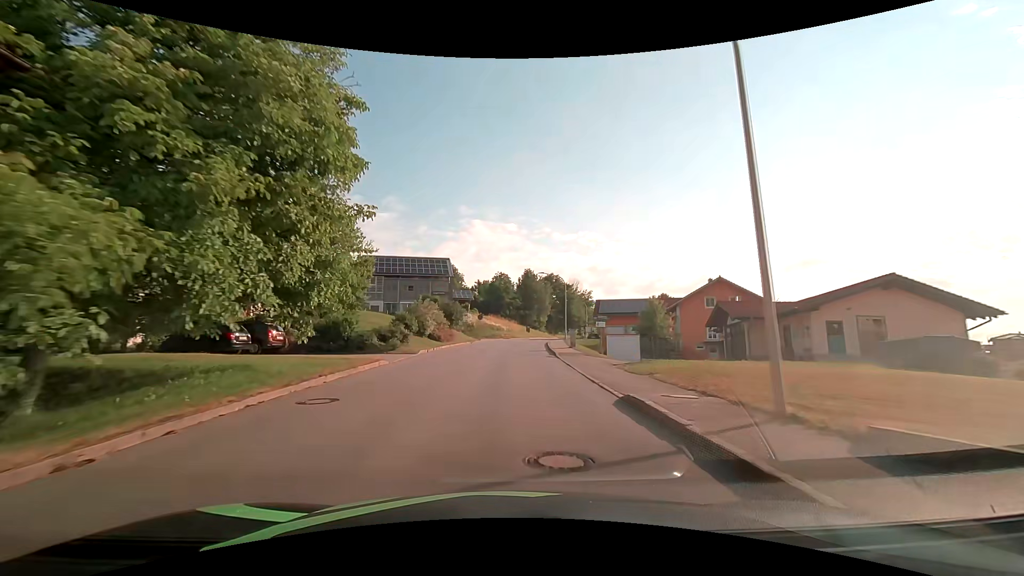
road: tertiary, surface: asphalt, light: Day
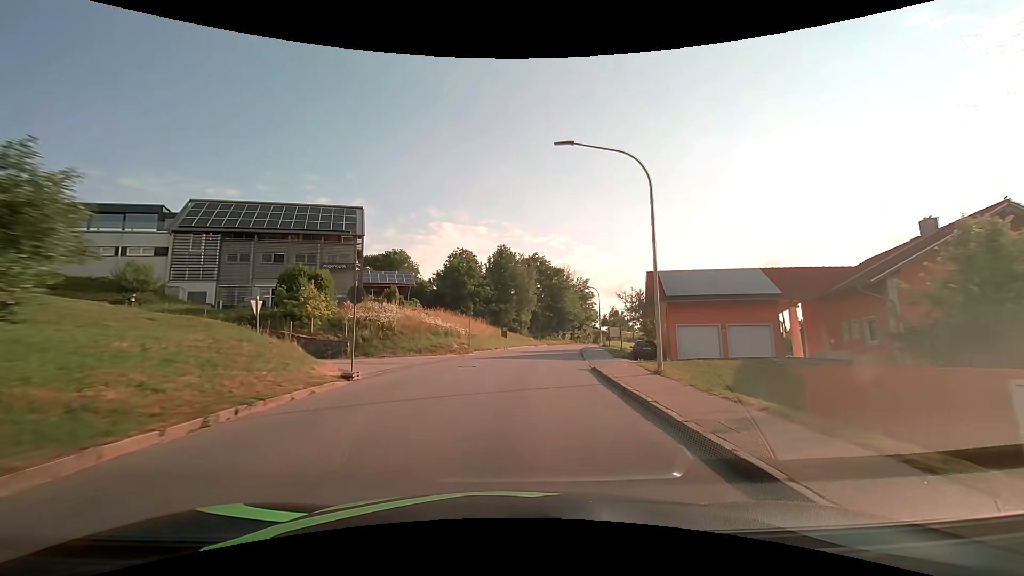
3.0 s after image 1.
(+0.7, +38.1) m; +3°
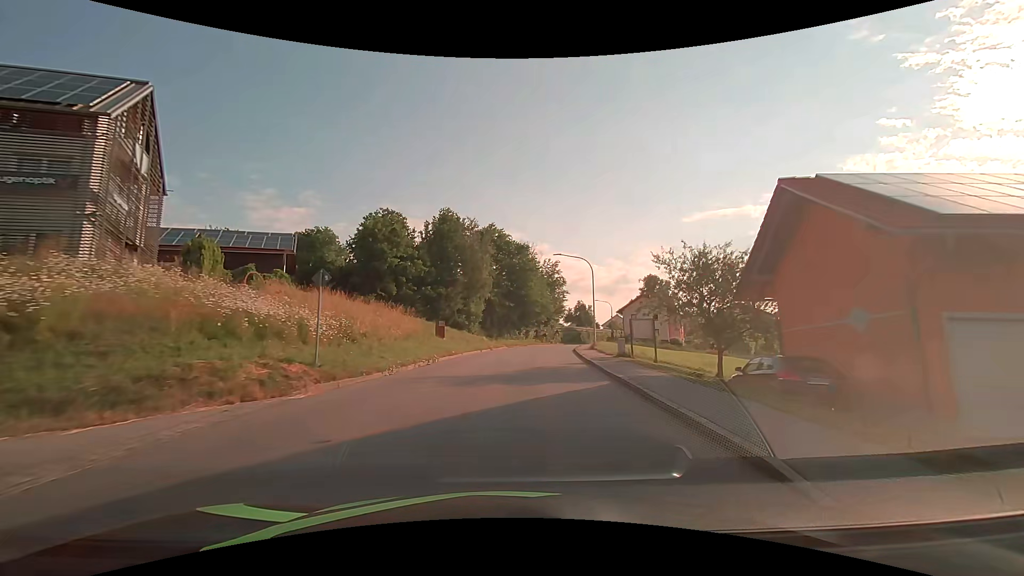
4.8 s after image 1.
(+1.0, +22.8) m; +5°
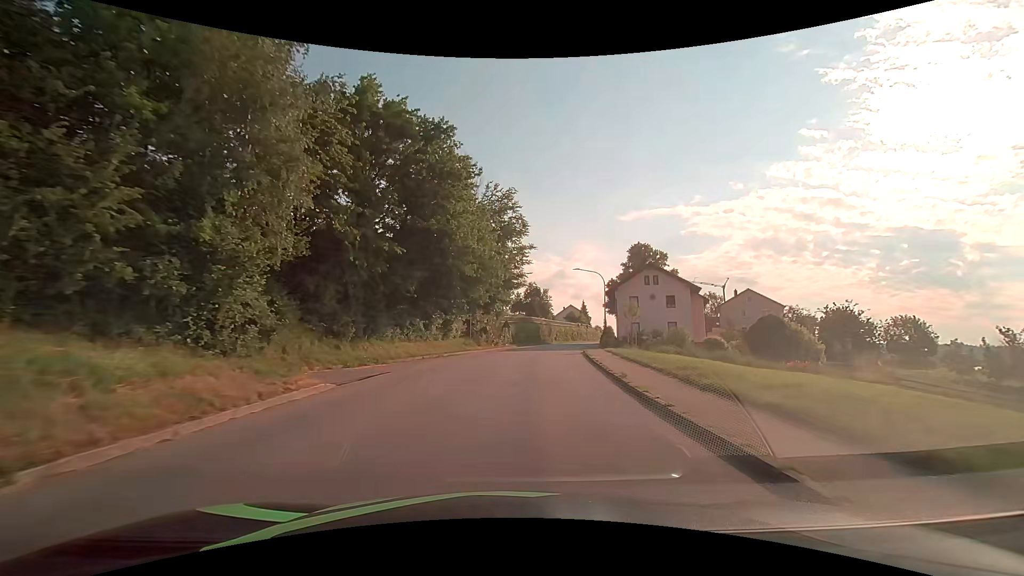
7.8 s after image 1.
(+2.5, +38.2) m; +7°
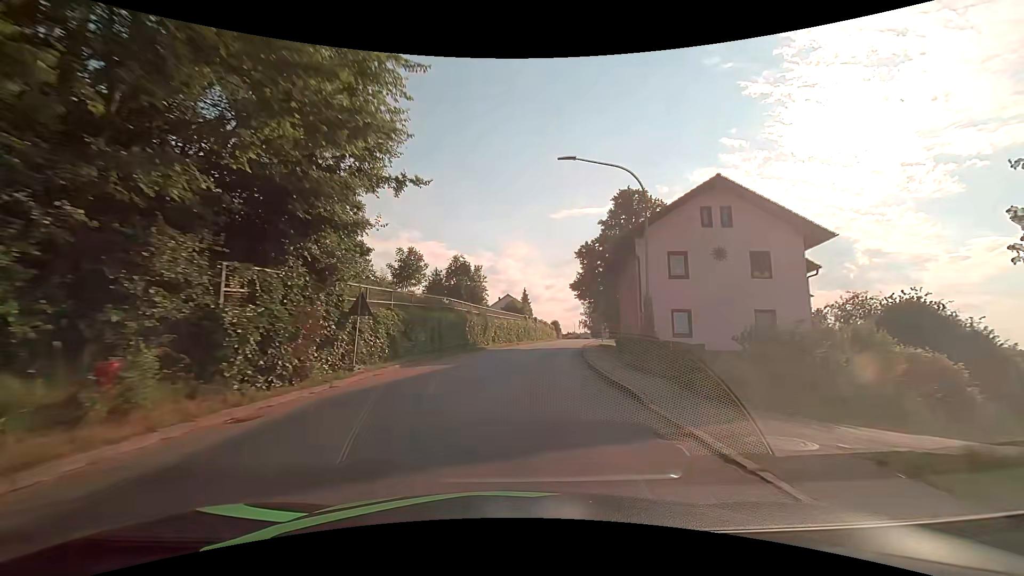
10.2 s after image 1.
(+2.0, +30.6) m; +8°
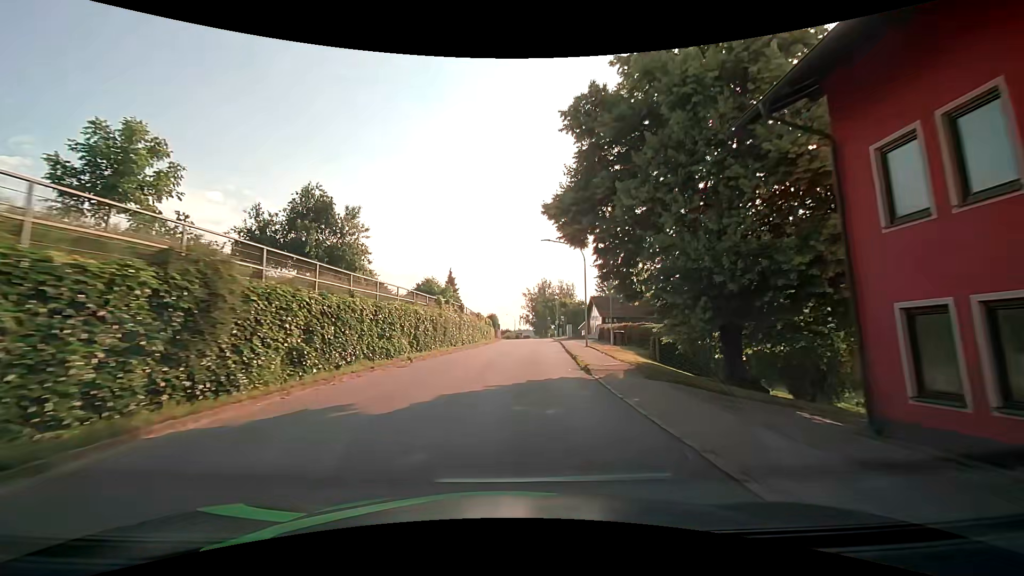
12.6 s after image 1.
(+2.0, +30.6) m; +8°
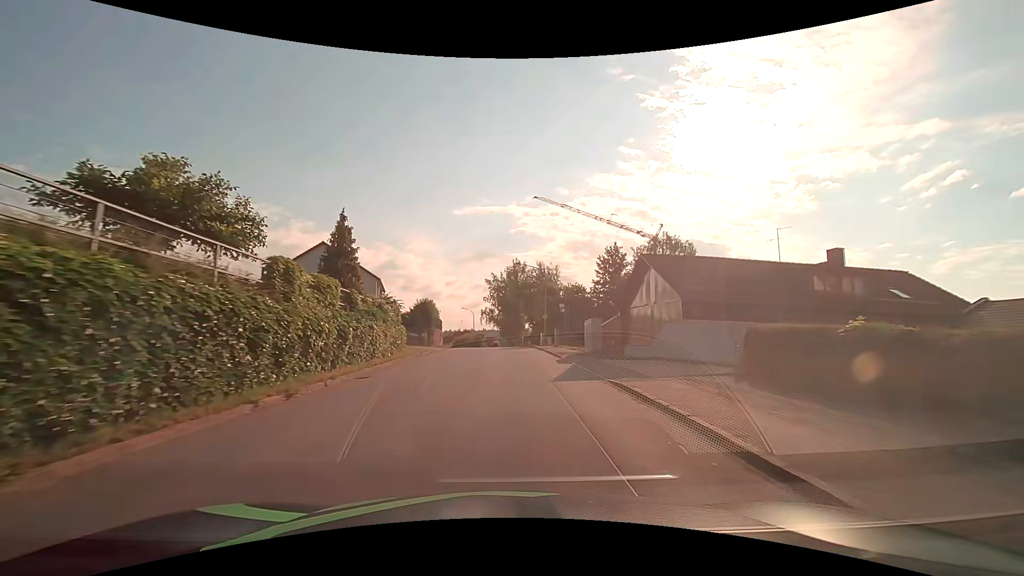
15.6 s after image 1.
(+1.5, +38.2) m; +4°
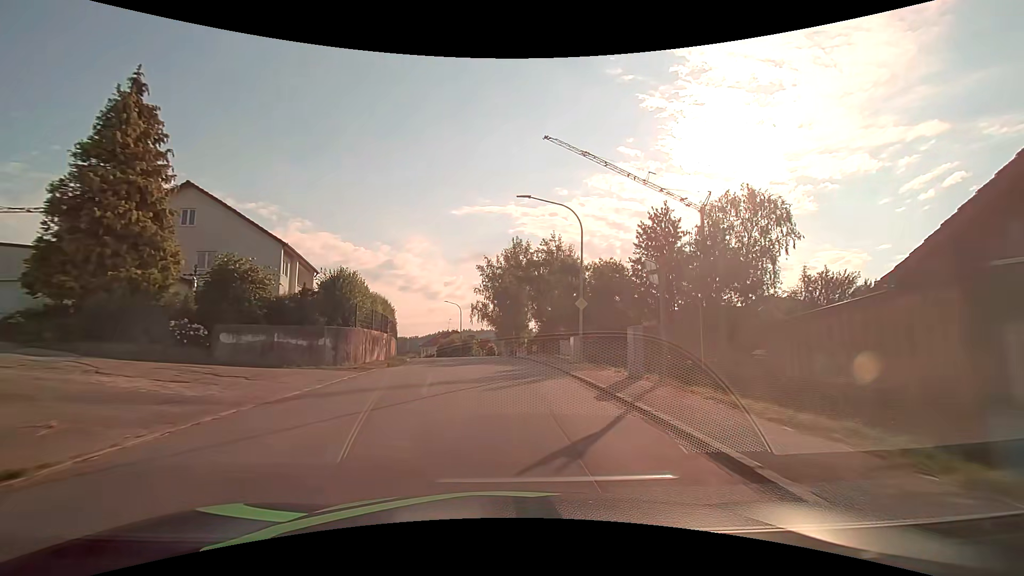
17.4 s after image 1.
(0.0, +22.9) m; 0°
(0, +10) (0, +20) (-1, +30) (-2, +40) (-4, +50) (-6, +60) (-9, +69) (-11, +79) (-14, +88) (-17, +98) m
